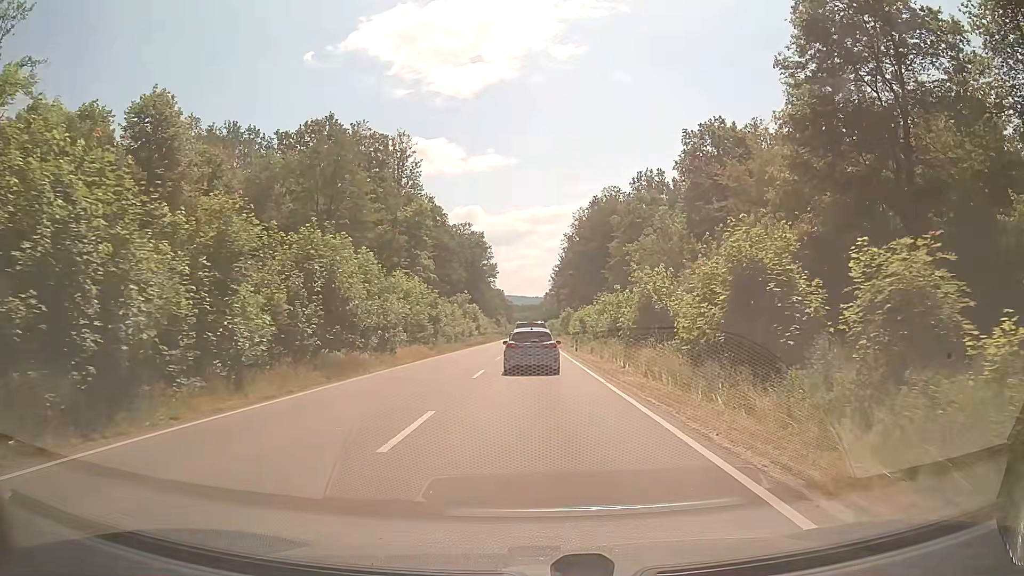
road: secondary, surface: asphalt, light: Day
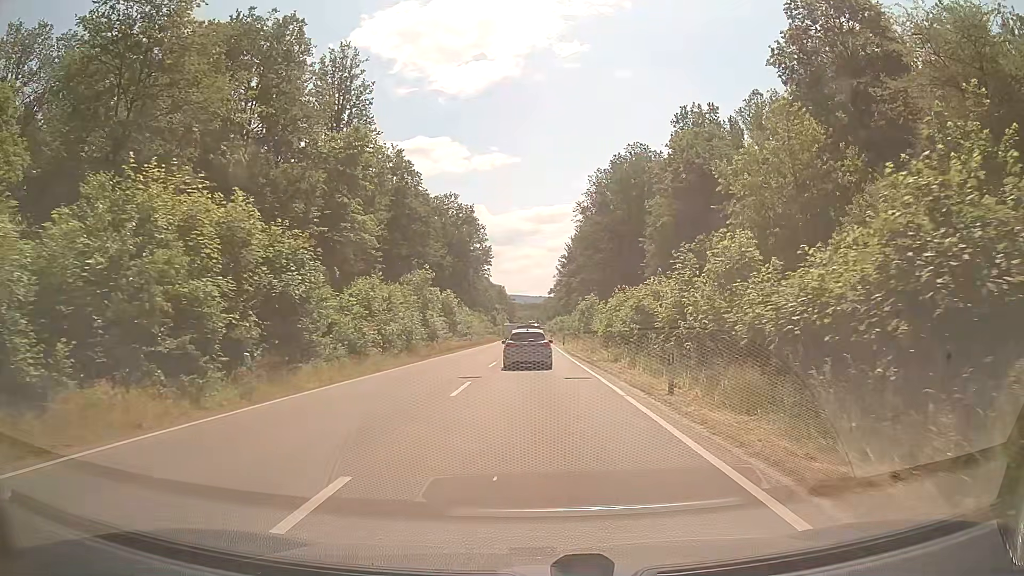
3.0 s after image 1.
(-0.1, +29.5) m; 0°
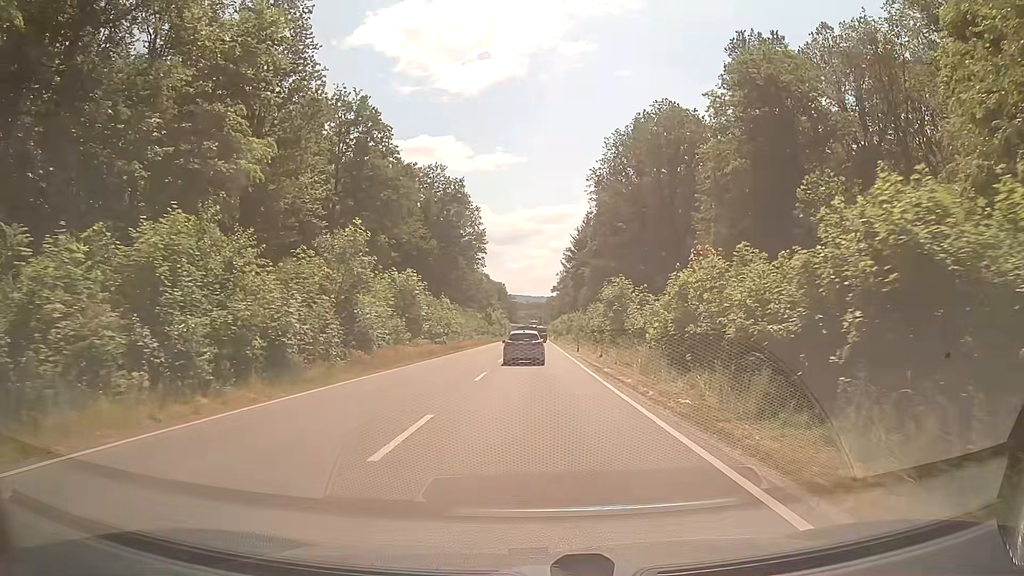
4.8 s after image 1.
(0.0, +19.3) m; 0°
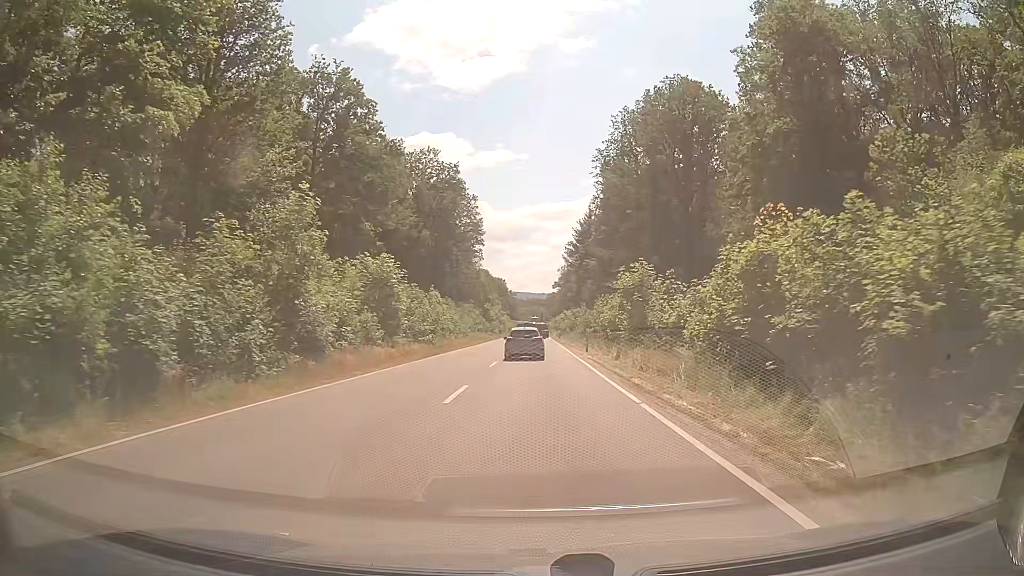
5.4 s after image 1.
(-0.1, +6.8) m; 0°
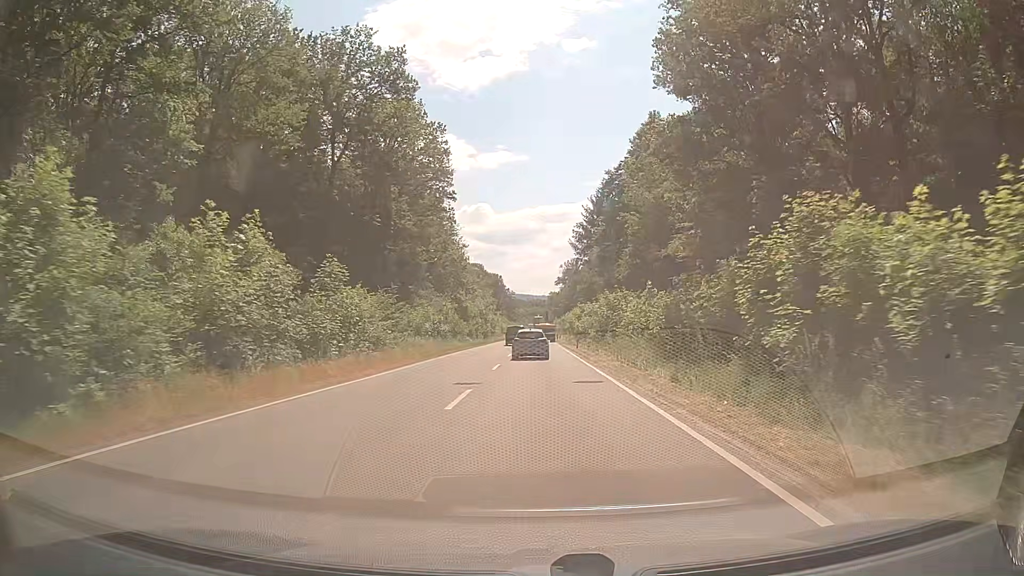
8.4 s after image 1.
(-0.1, +37.0) m; 0°
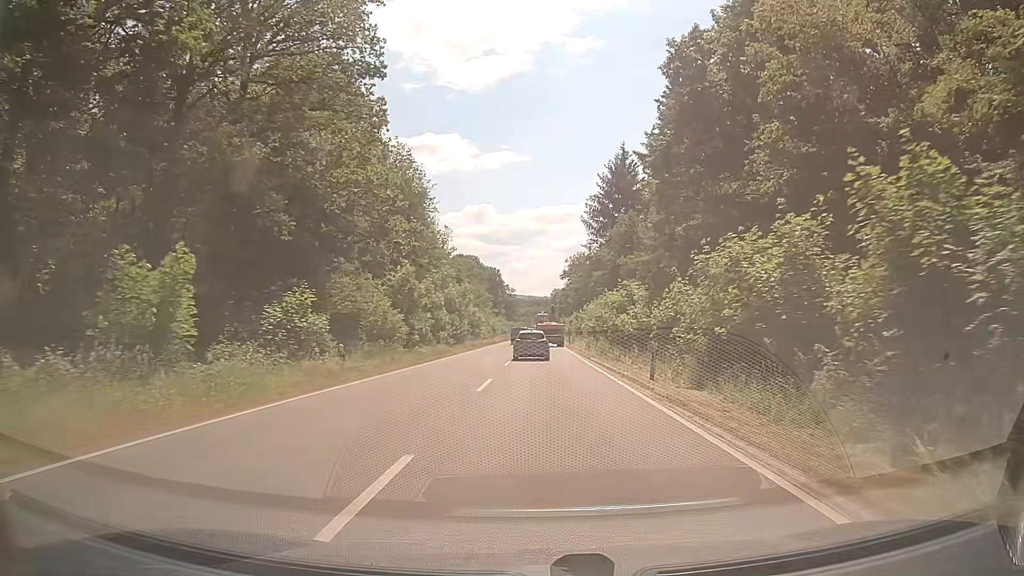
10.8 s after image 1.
(0.0, +32.6) m; 0°
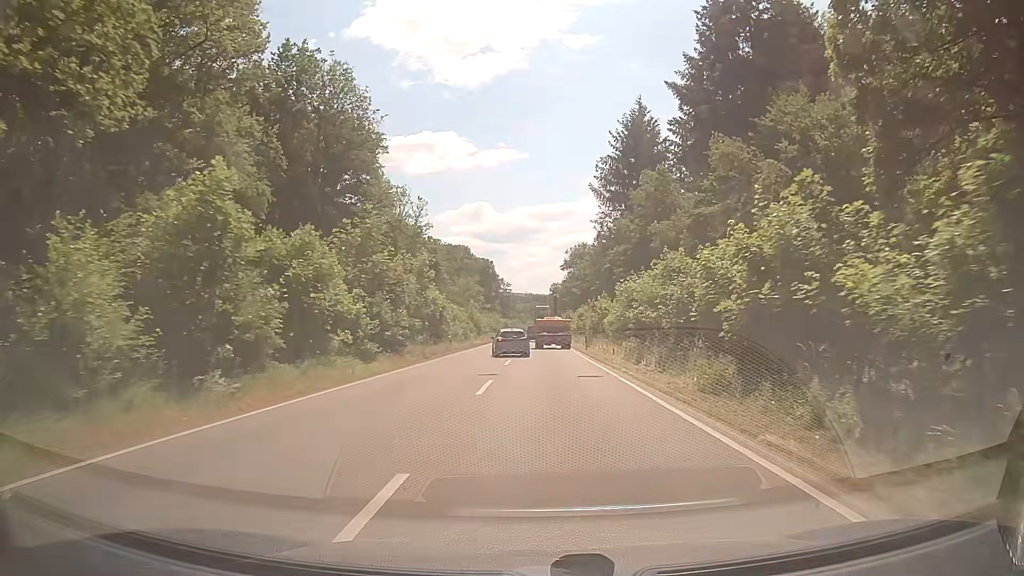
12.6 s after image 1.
(+0.1, +25.0) m; 0°
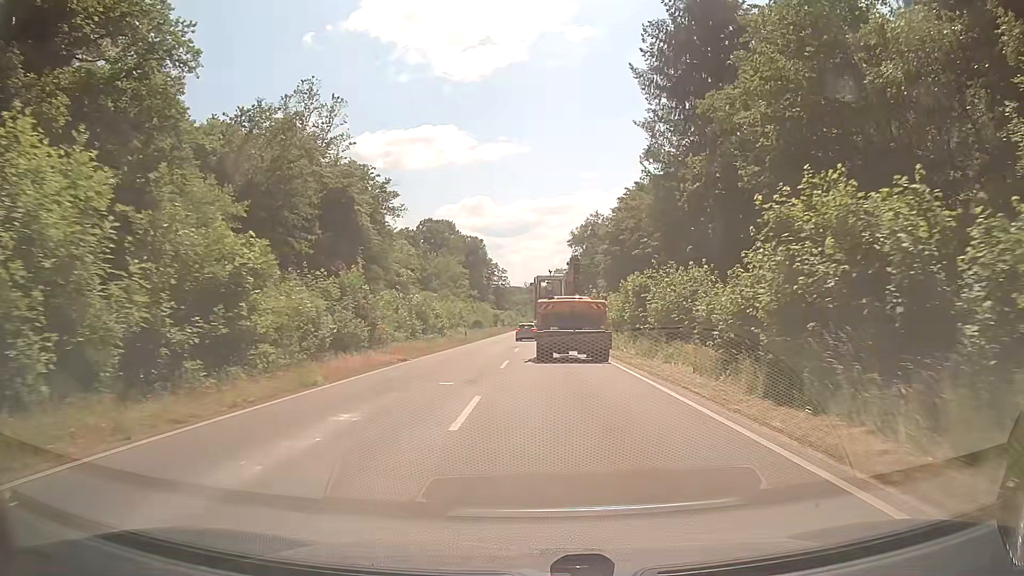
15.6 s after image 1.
(0.0, +41.8) m; 0°
(0, +10) (0, +20) (0, +30) (0, +40) (0, +50) (-2, +60) (-3, +70) (-3, +80) (-3, +90) (-2, +100) m
